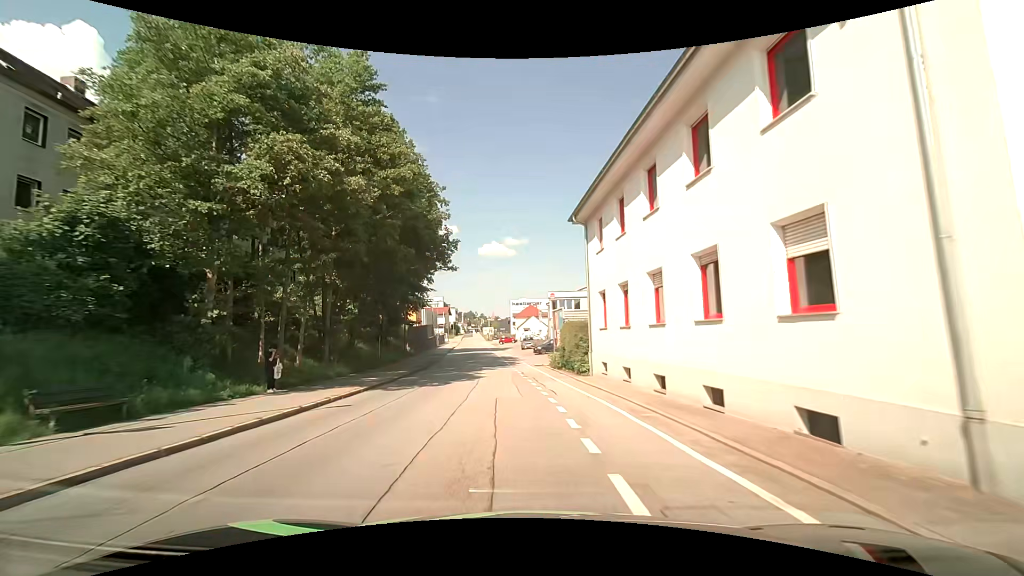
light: Day
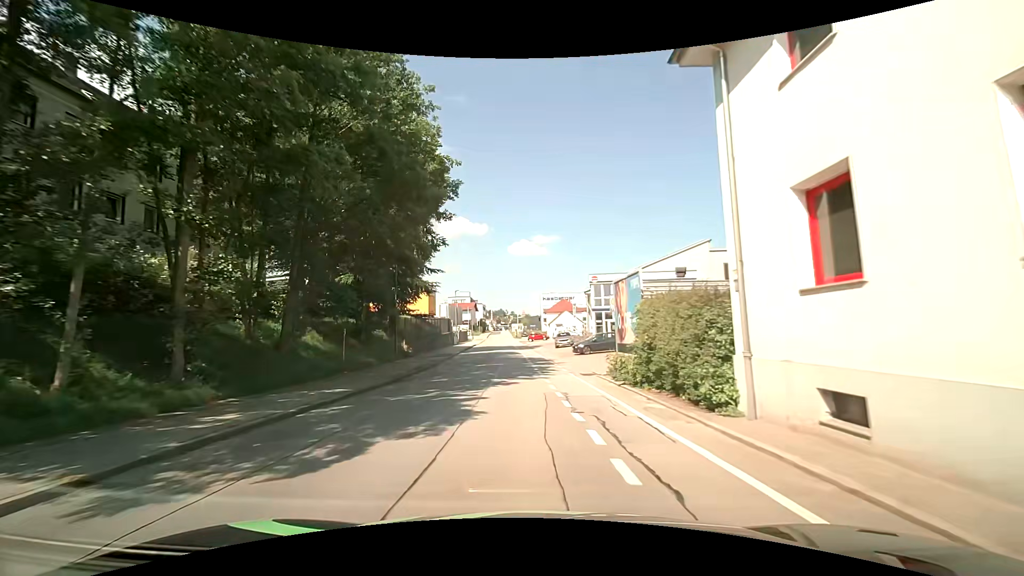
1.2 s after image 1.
(-0.6, +13.4) m; -4°
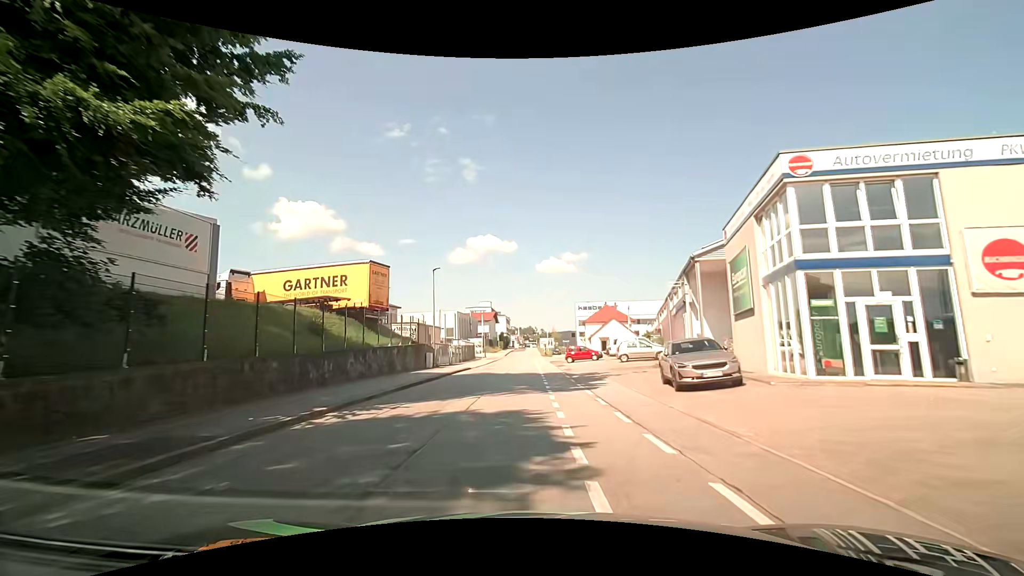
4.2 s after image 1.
(-0.9, +34.2) m; -3°
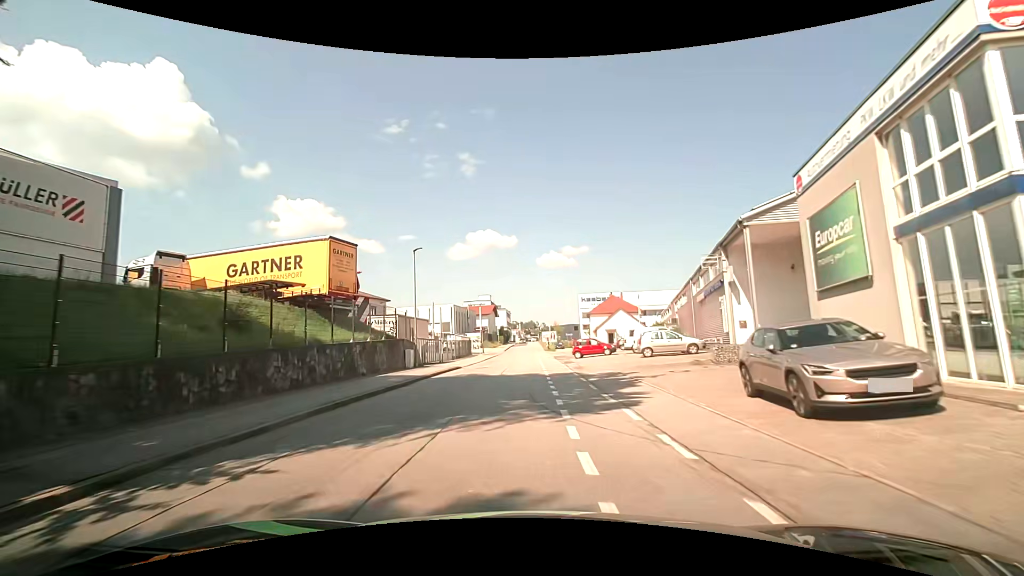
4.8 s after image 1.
(0.0, +6.8) m; 0°
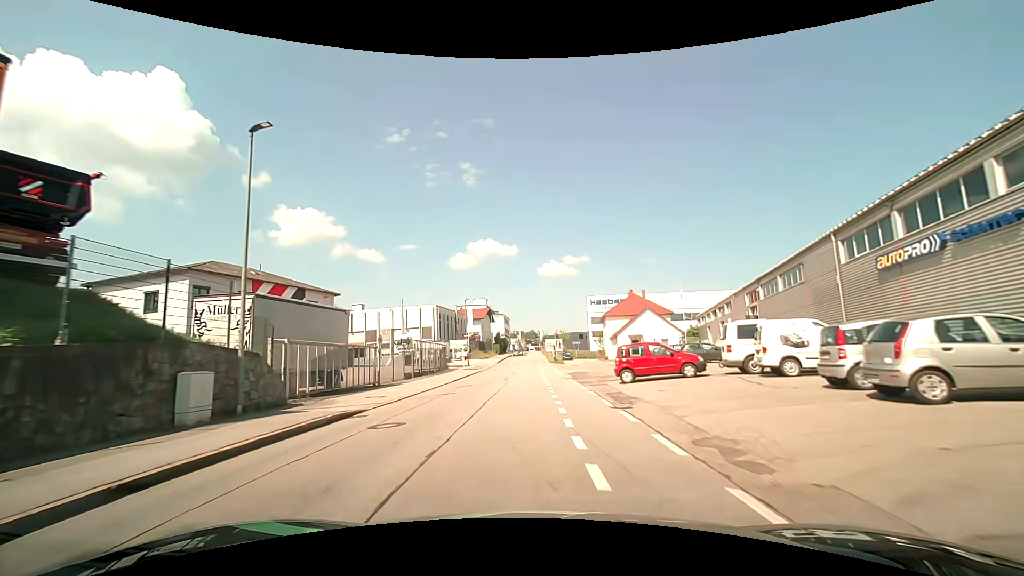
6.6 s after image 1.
(0.0, +20.3) m; -1°
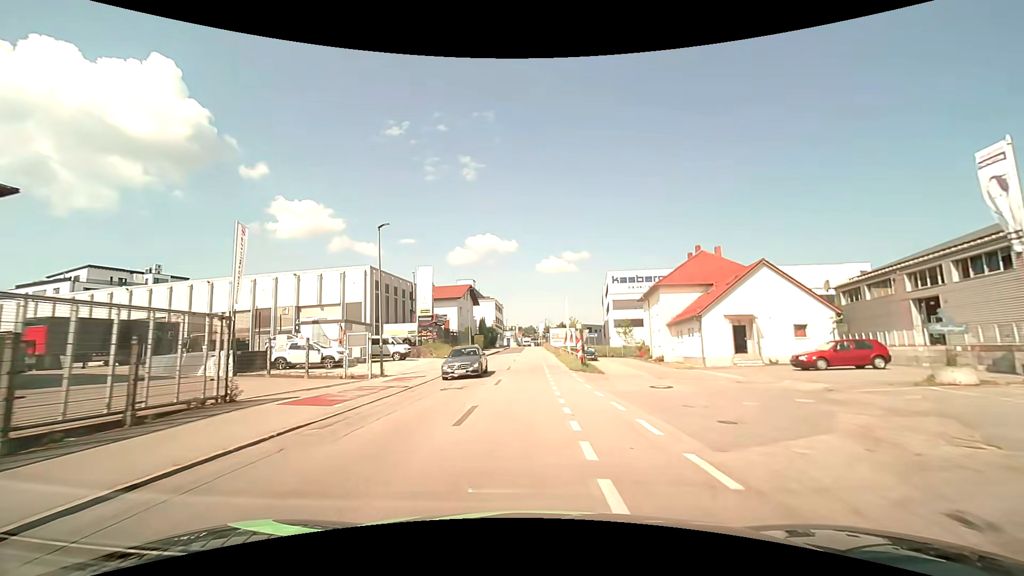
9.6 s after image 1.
(+0.3, +35.2) m; +1°
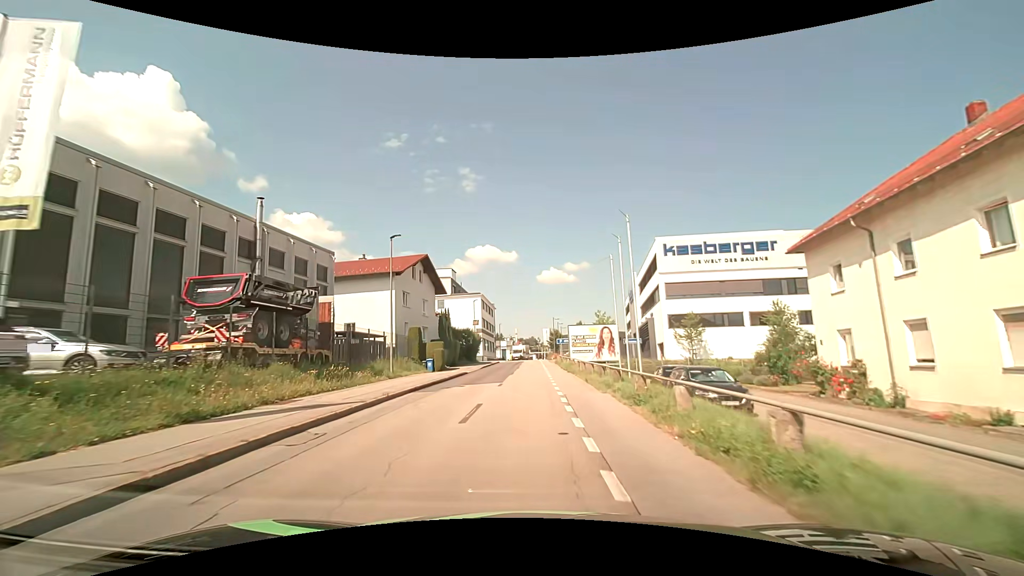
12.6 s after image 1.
(+0.1, +36.1) m; 0°
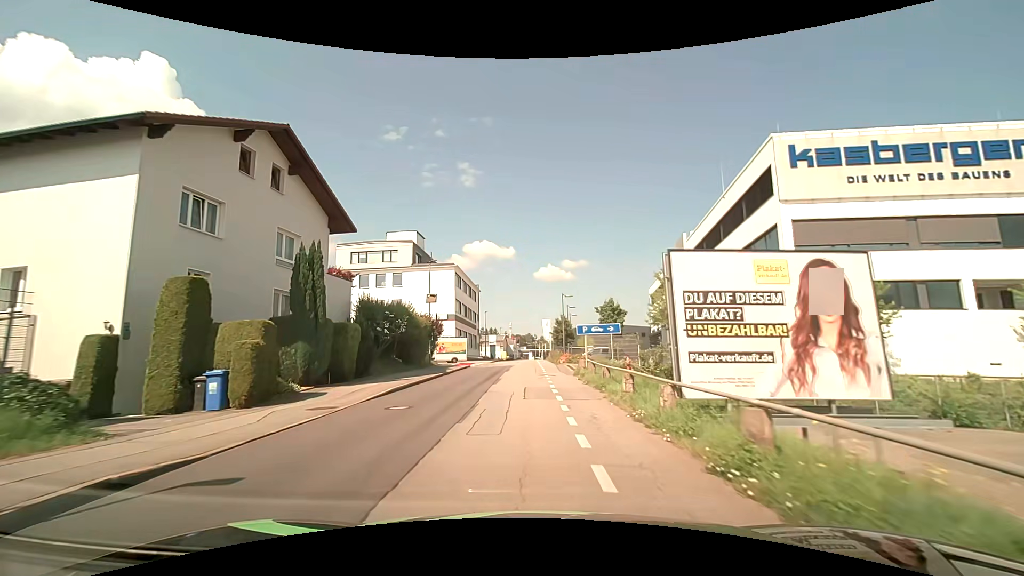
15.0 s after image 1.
(0.0, +27.9) m; 0°
